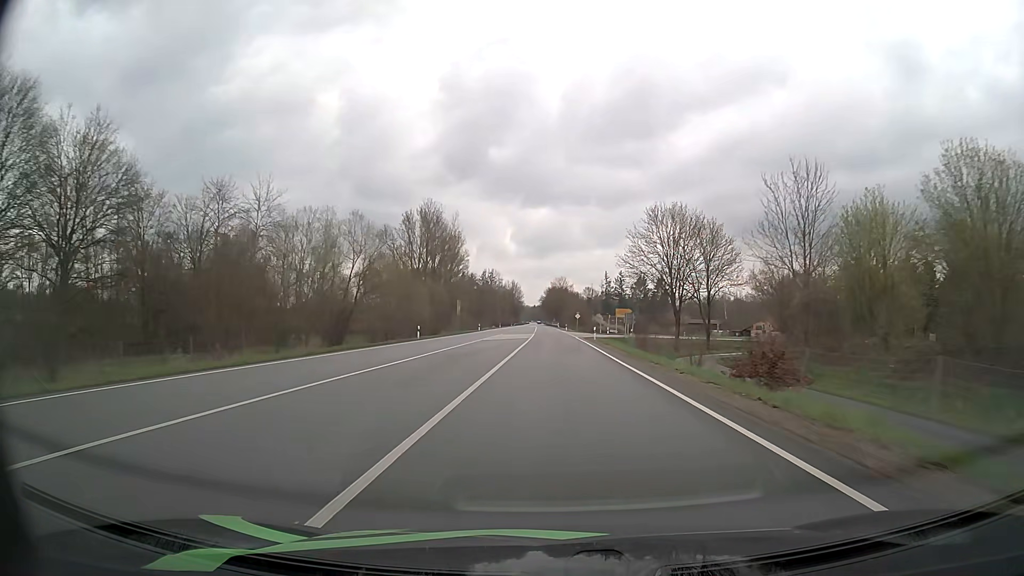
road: primary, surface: asphalt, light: Day
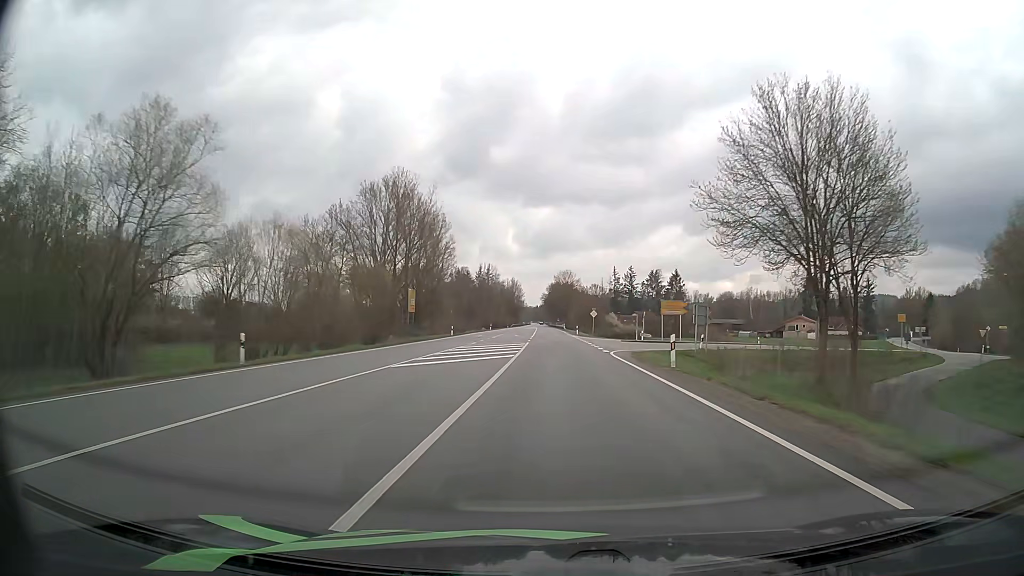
(+0.1, +31.6) m; 0°
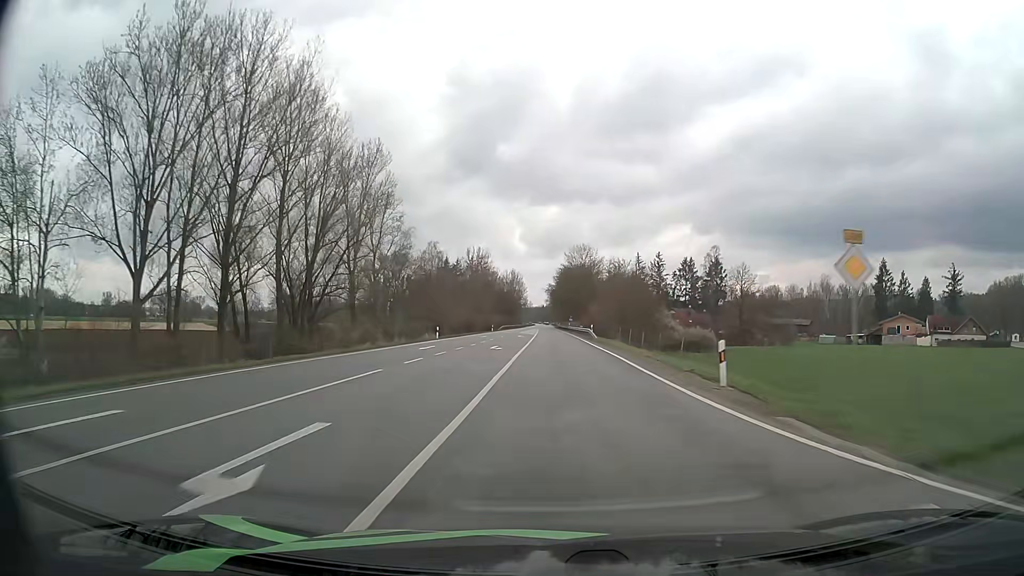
(-0.2, +63.2) m; -1°
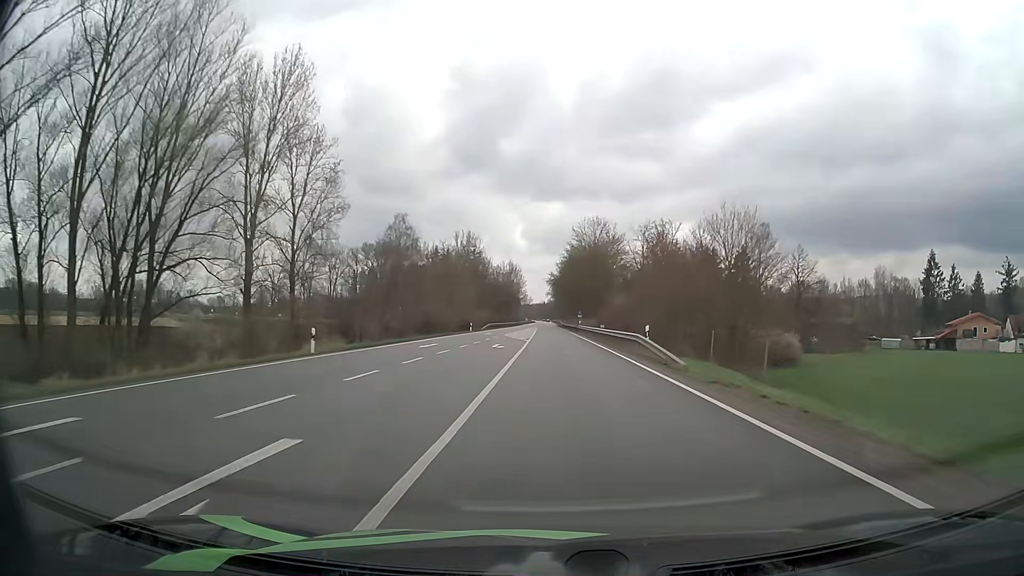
(-0.1, +31.6) m; 0°
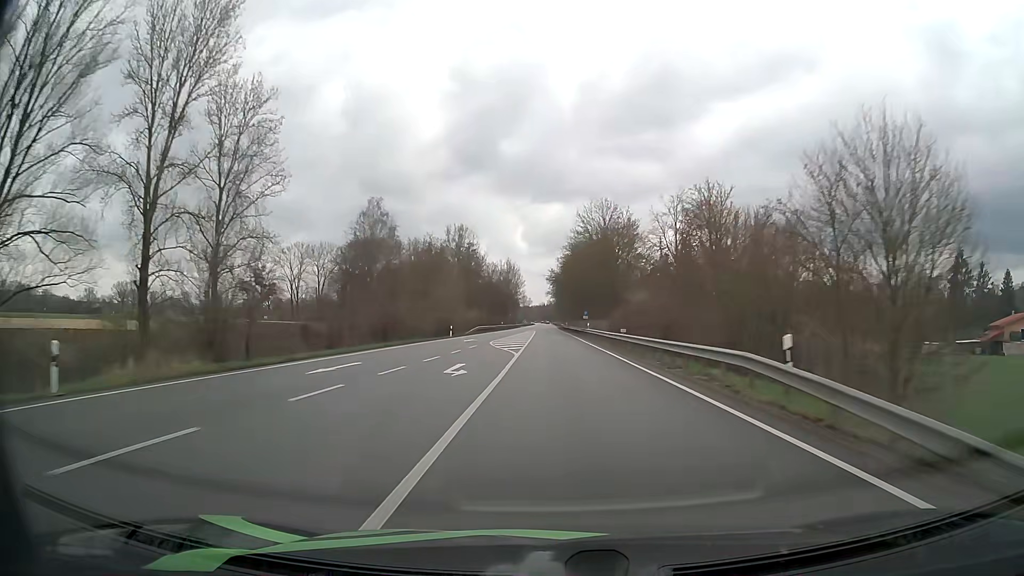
(0.0, +15.8) m; 0°
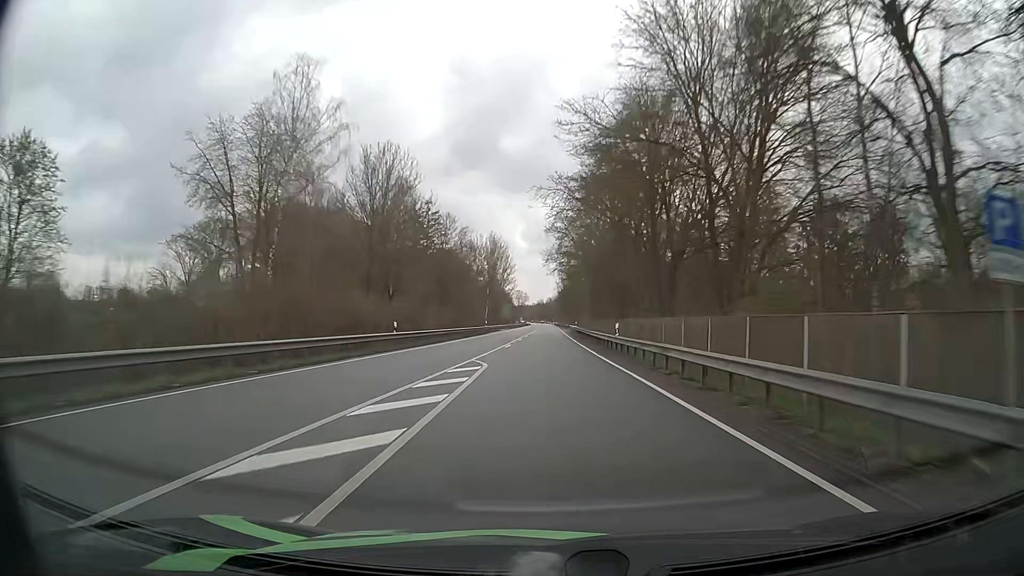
(-0.1, +79.0) m; 0°
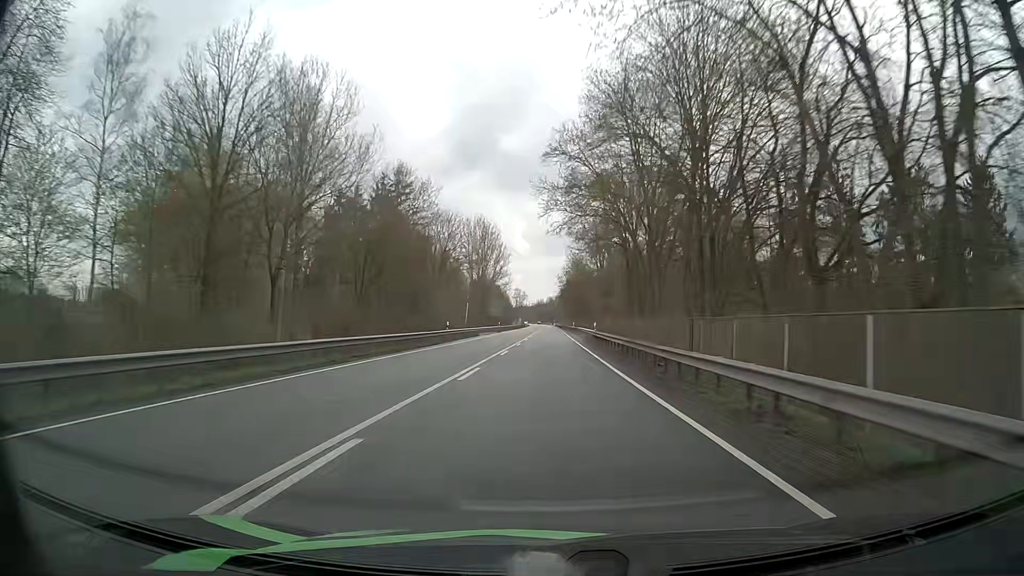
(0.0, +31.6) m; 0°
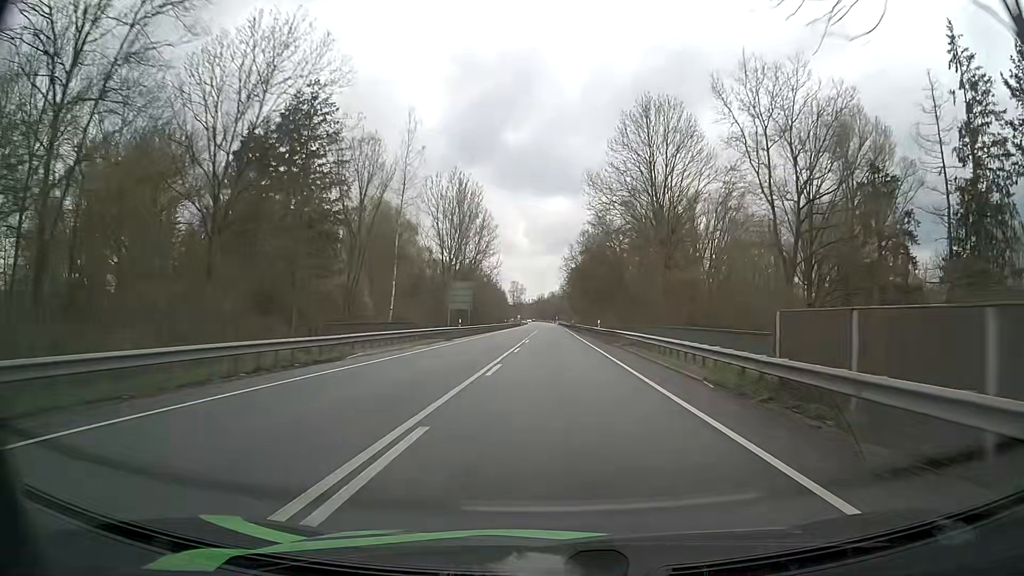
(-0.2, +47.4) m; 0°
(0, +10) (0, +20) (0, +30) (0, +40) (0, +50) (0, +60) (0, +70) (+1, +80) (+1, +90) (+1, +100) m
